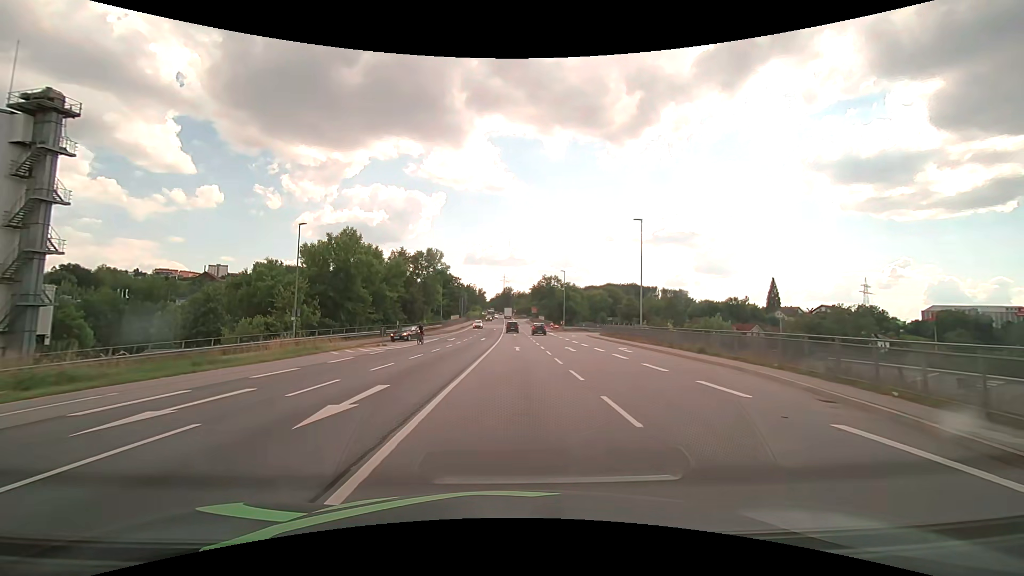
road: primary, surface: asphalt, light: Day
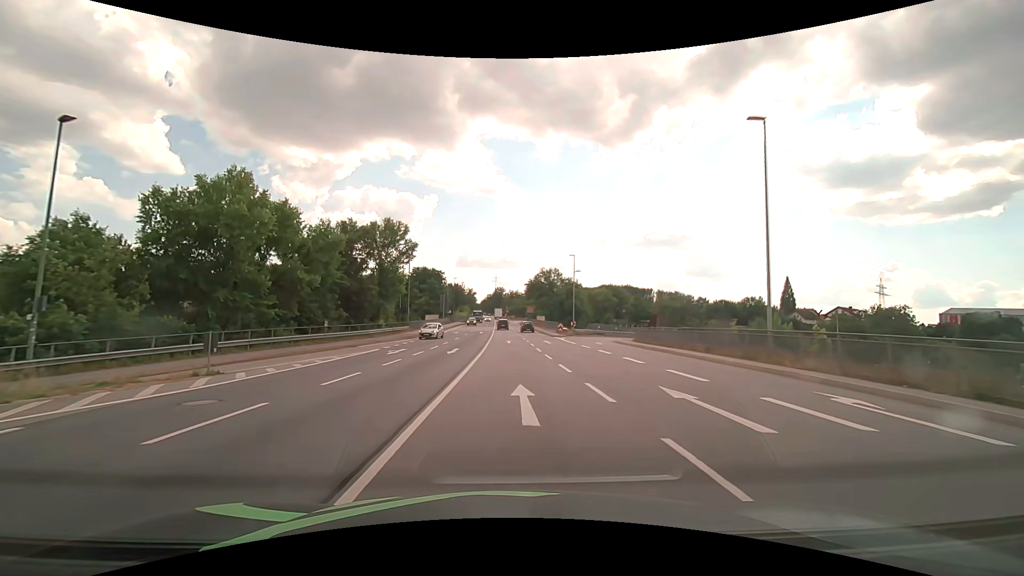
(+0.1, +21.9) m; +1°
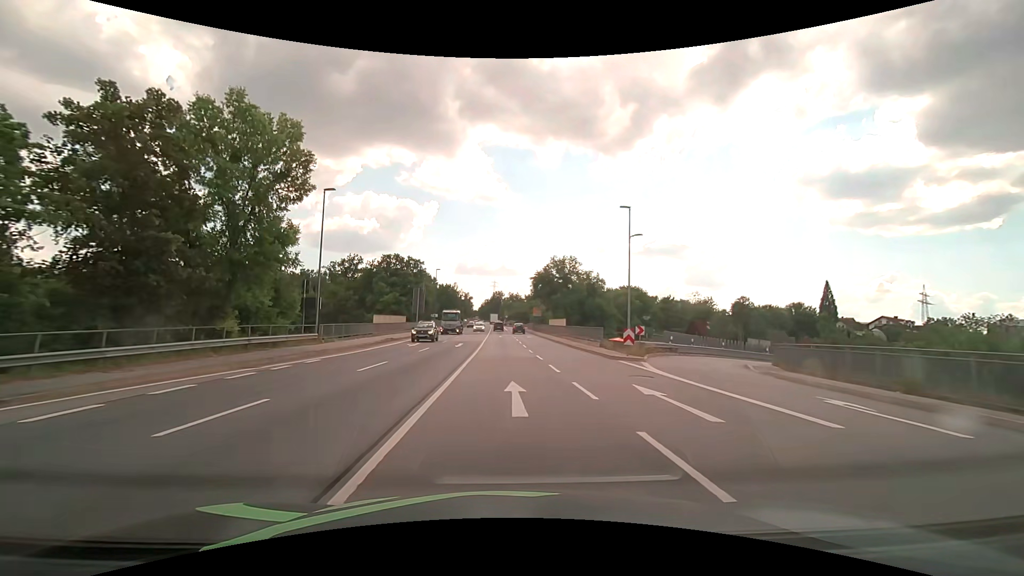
(-0.1, +29.6) m; 0°
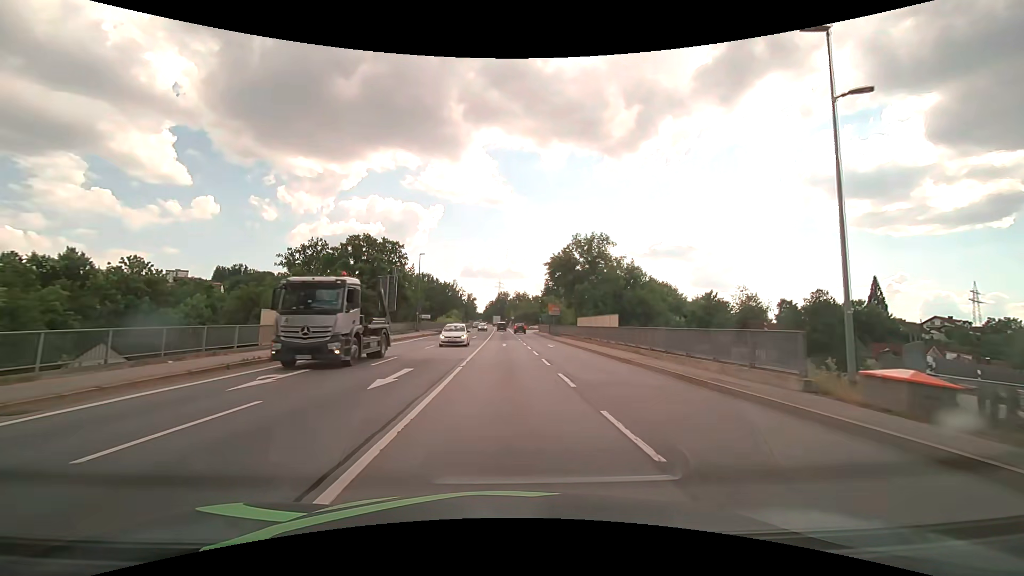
(-0.1, +22.3) m; 0°
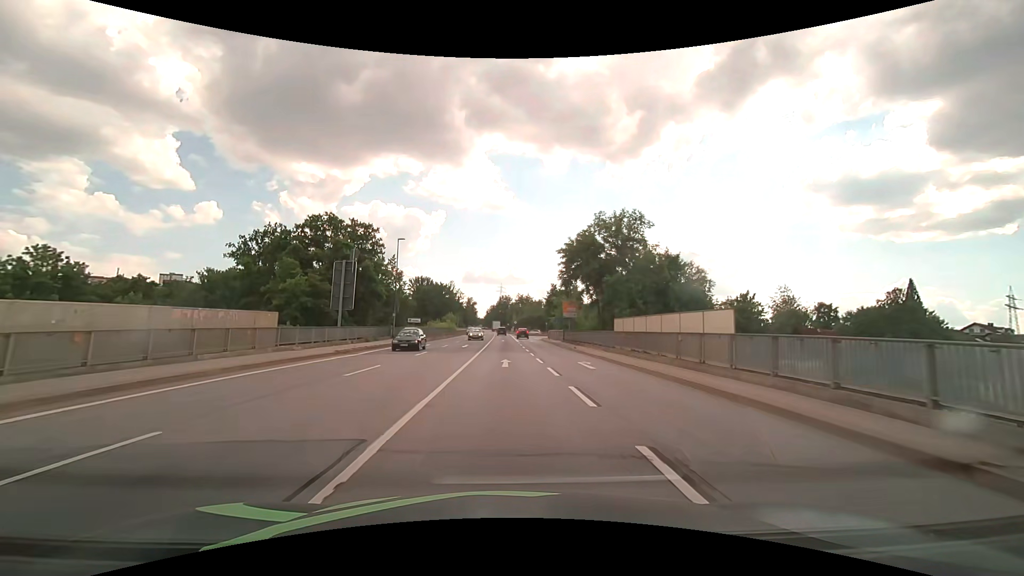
(-0.1, +14.9) m; 0°
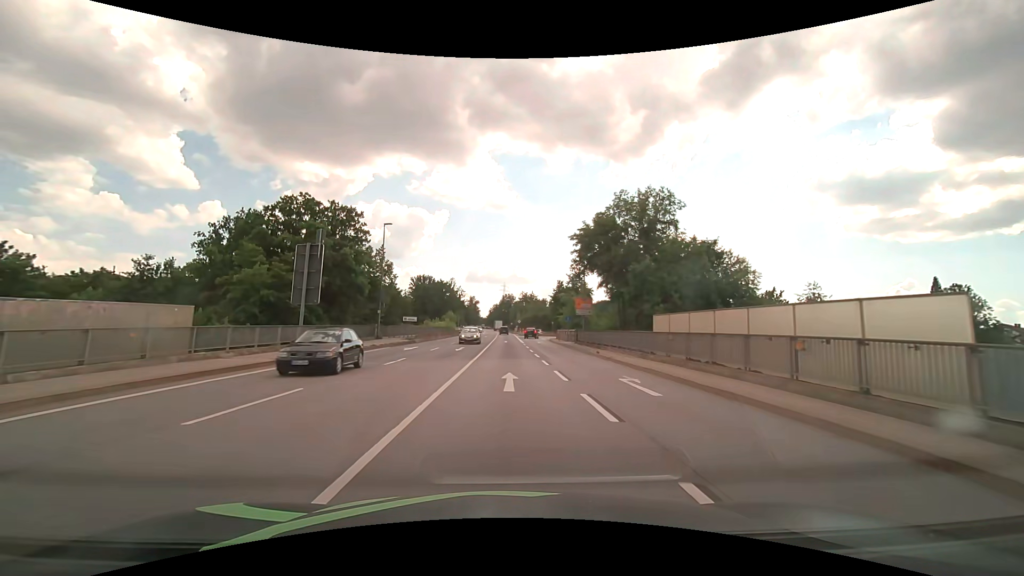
(0.0, +7.5) m; -1°
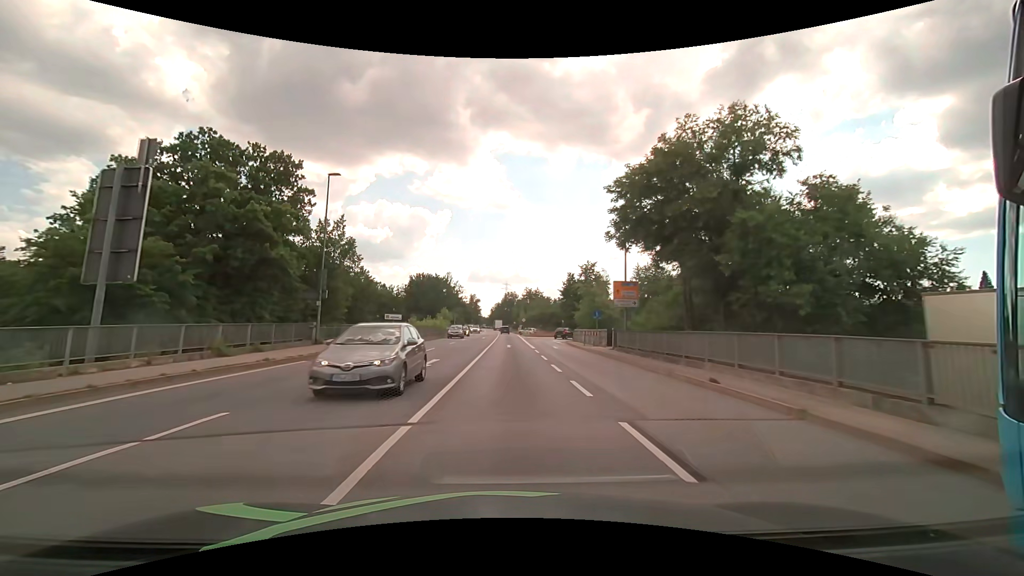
(+0.1, +15.0) m; 0°
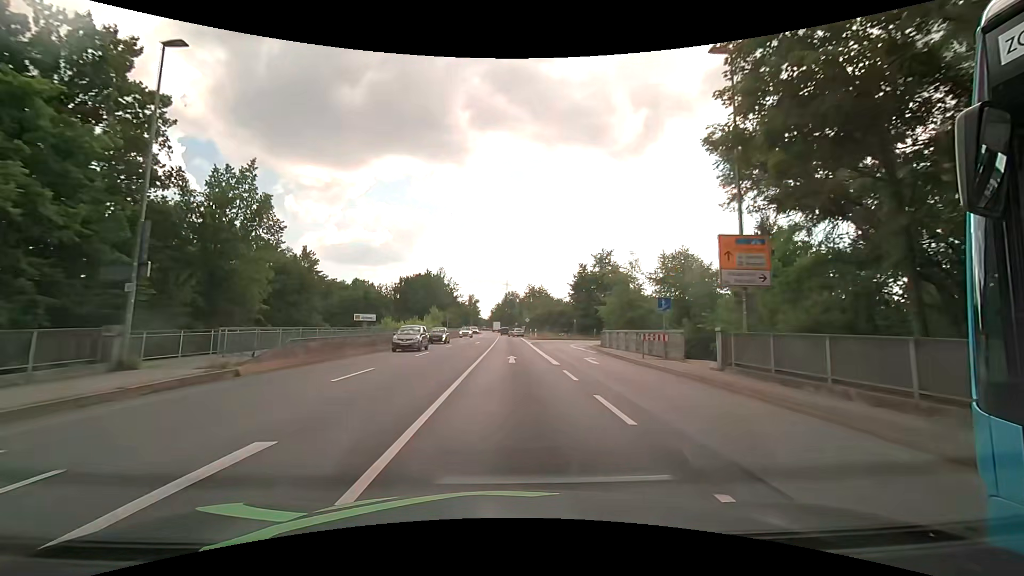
(0.0, +15.1) m; 0°
(0, +10) (0, +20) (0, +30) (0, +40) (0, +50) (0, +60) (0, +70) (0, +80) (0, +90) (0, +100) m
